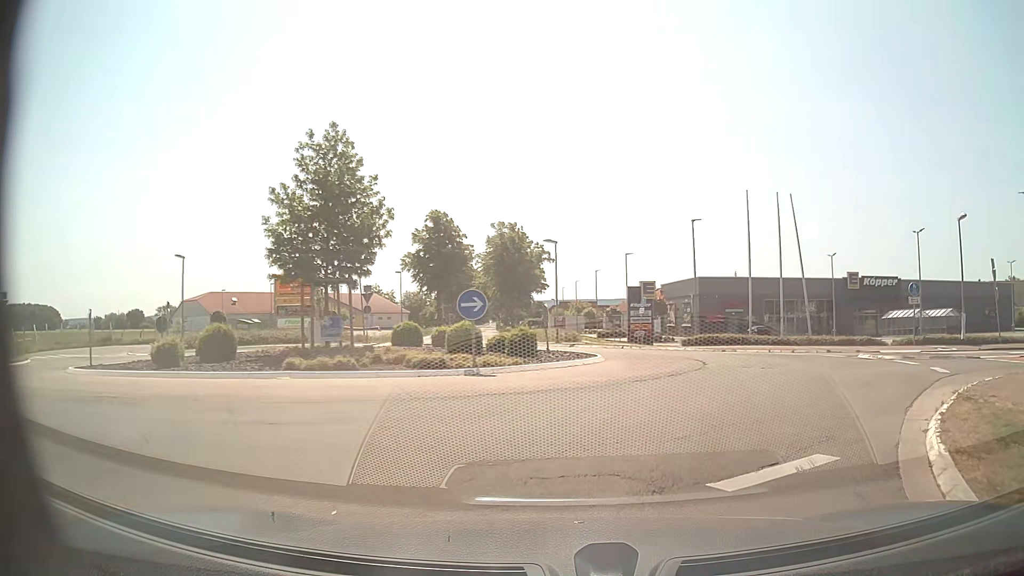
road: secondary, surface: asphalt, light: Day
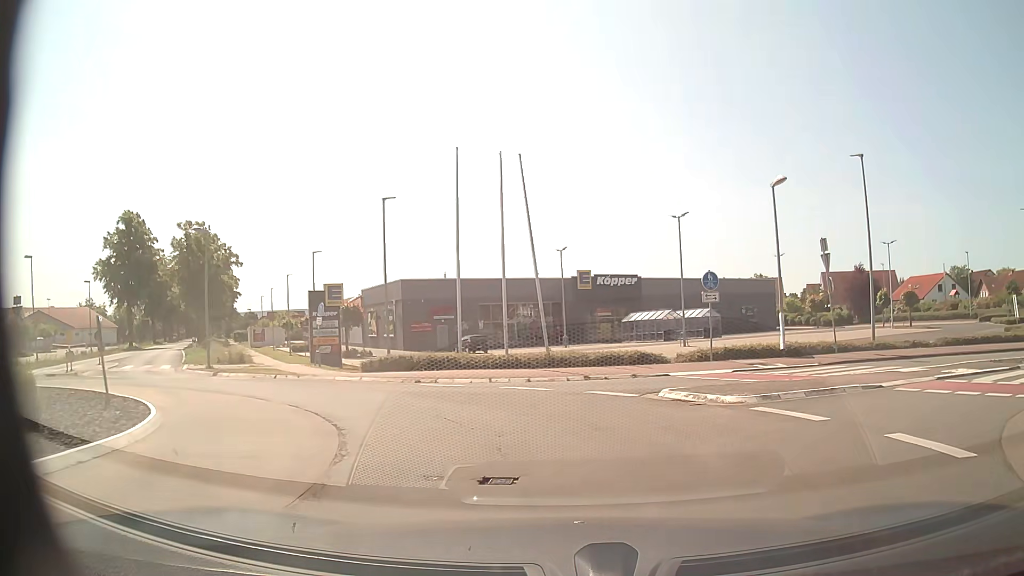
(+2.3, +10.0) m; +25°
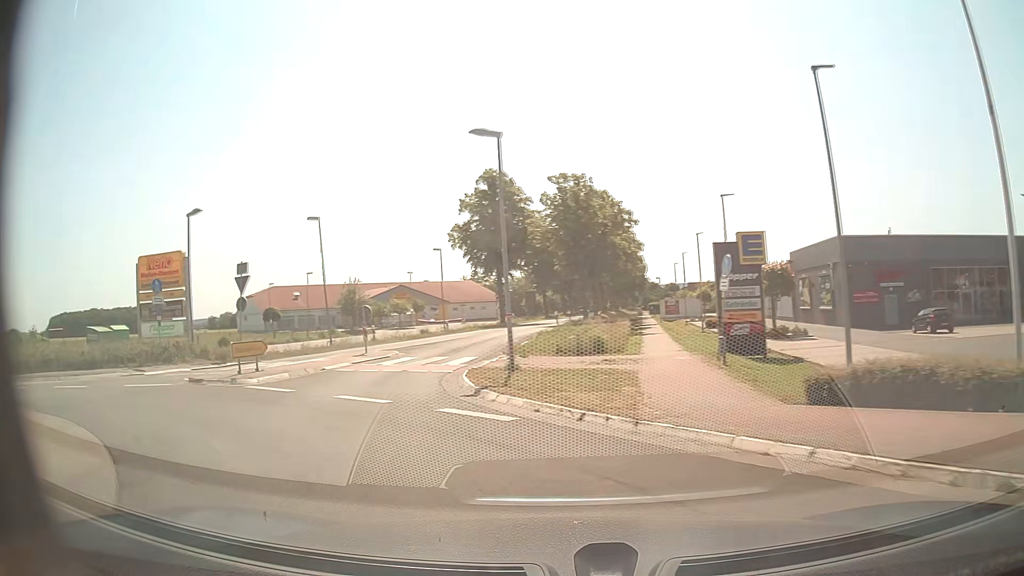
(-2.8, +13.3) m; -35°
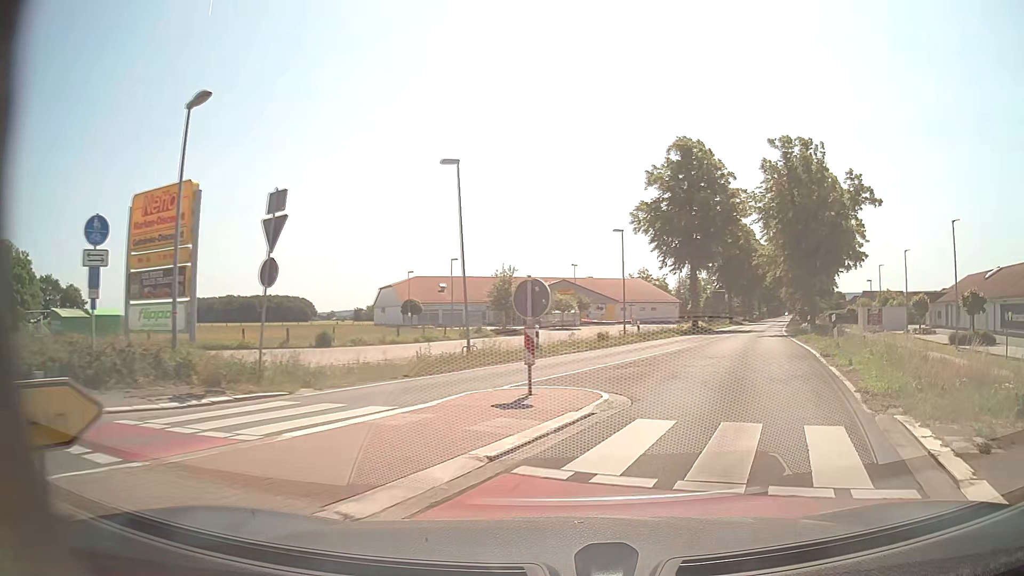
(-4.3, +14.1) m; -16°
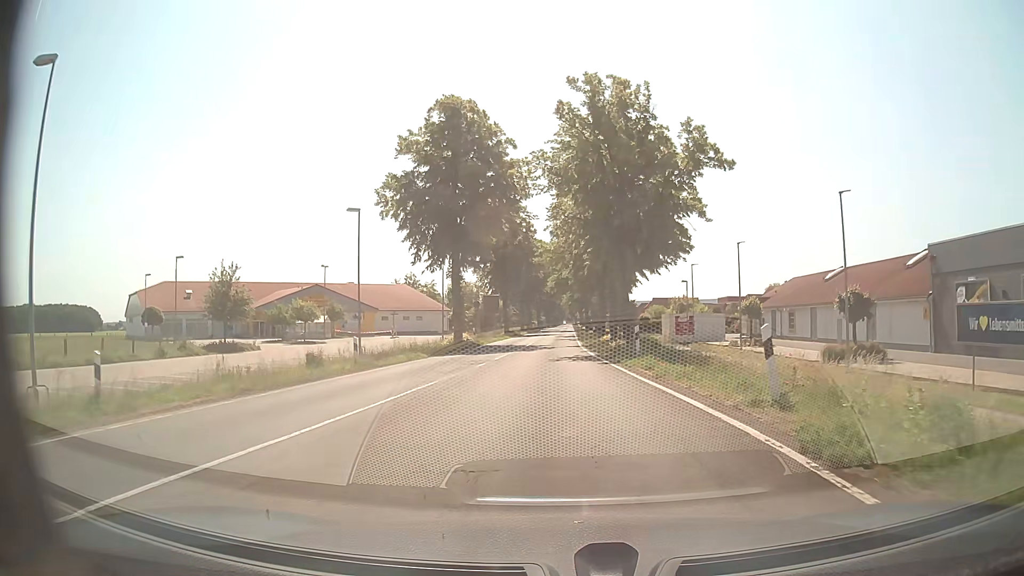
(+3.1, +14.0) m; +20°
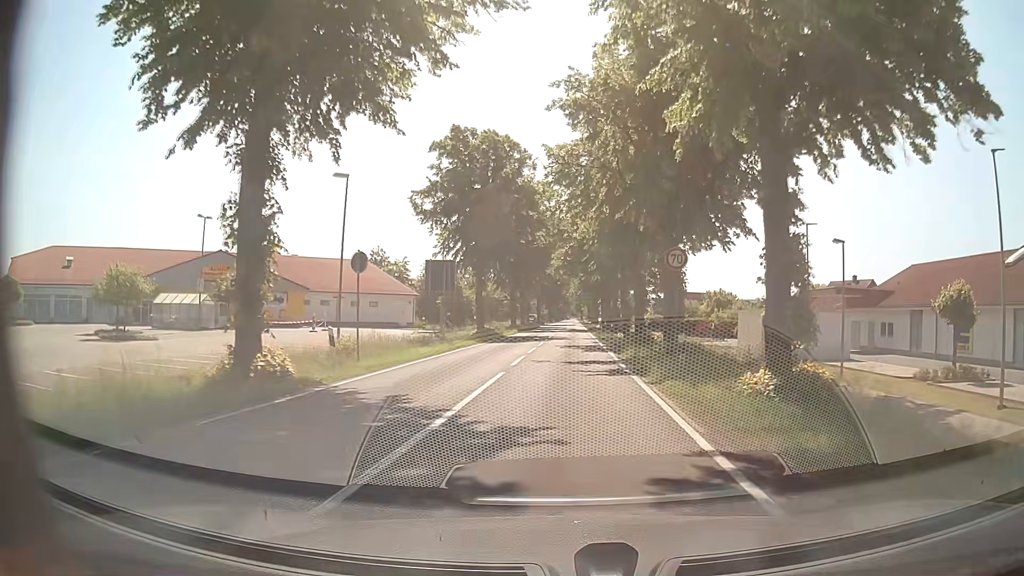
(-0.3, +31.4) m; -1°
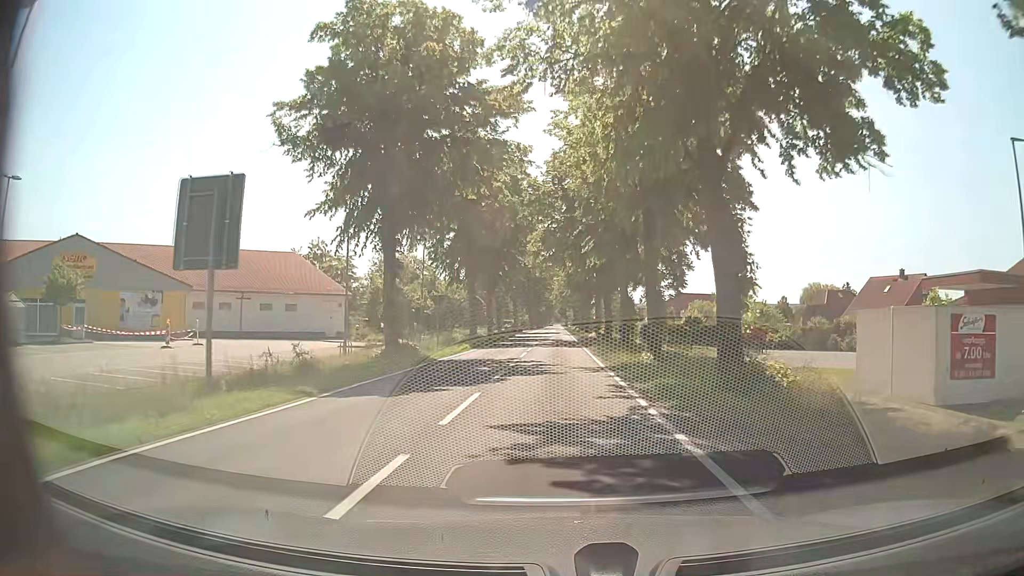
(+0.5, +21.7) m; +2°
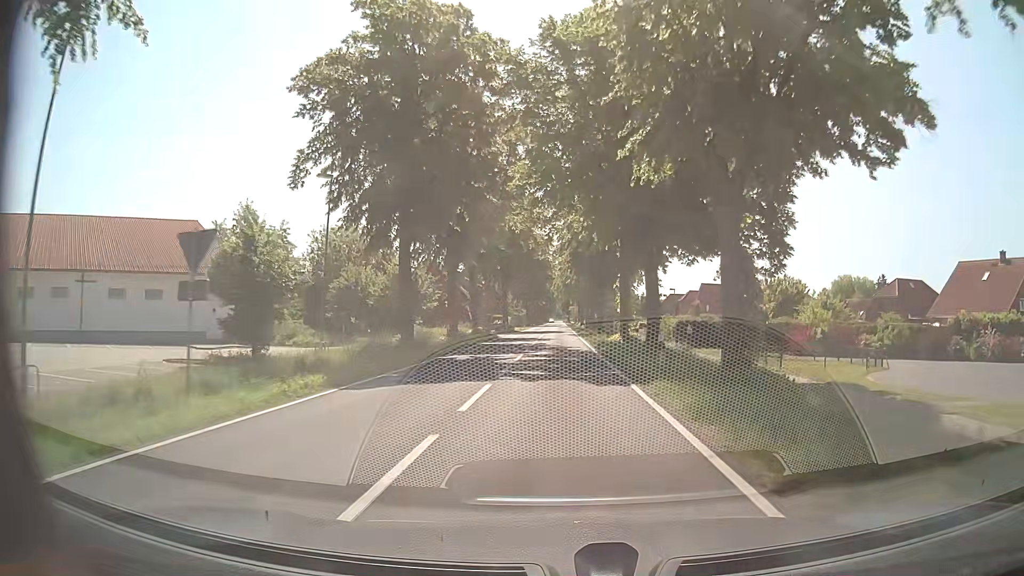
(0.0, +23.3) m; 0°
(0, +10) (0, +20) (0, +30) (0, +40) (0, +50) (0, +60) (0, +70) (0, +80) (0, +90) (0, +100) m
